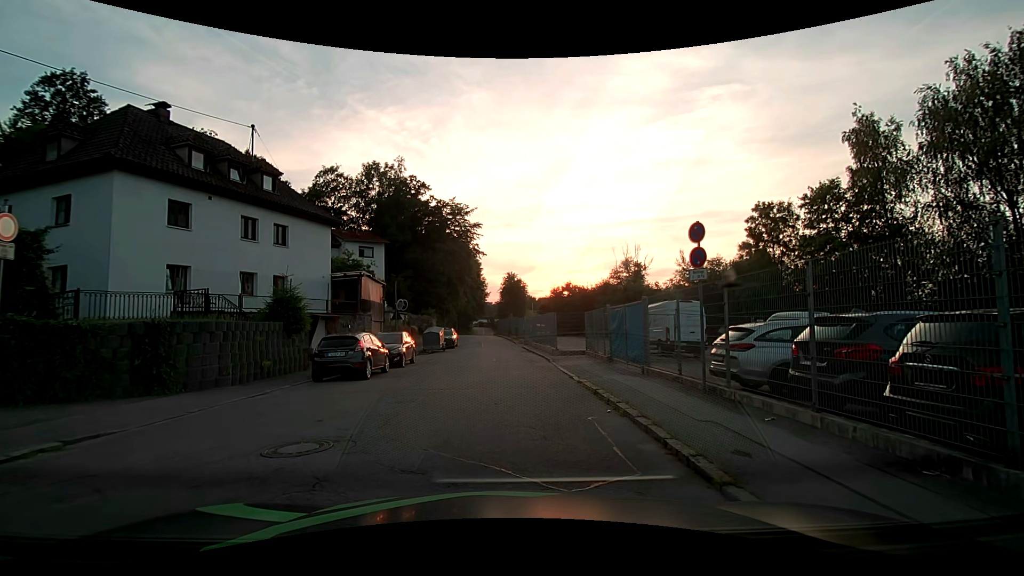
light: Day
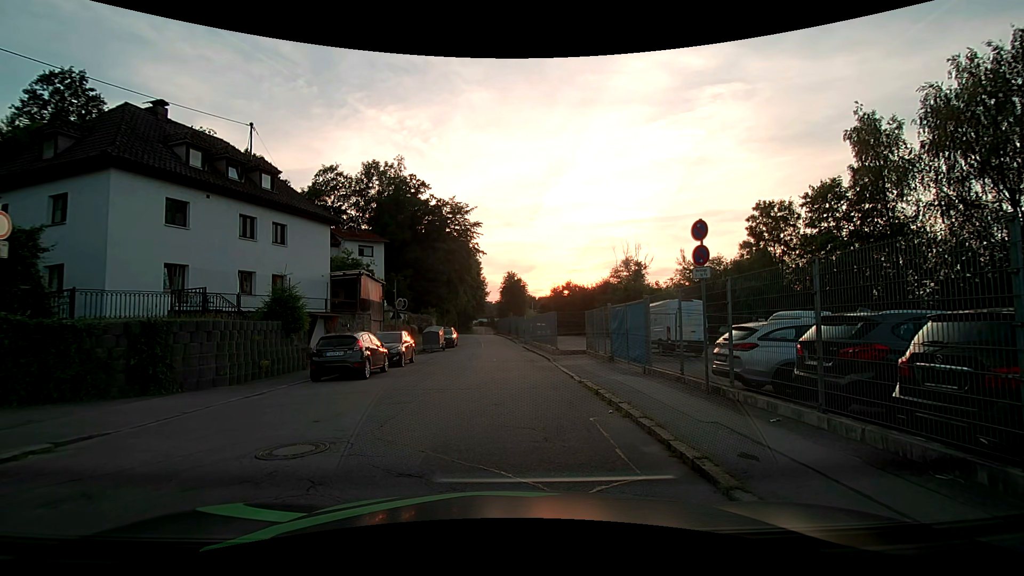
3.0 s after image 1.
(0.0, +0.2) m; 0°
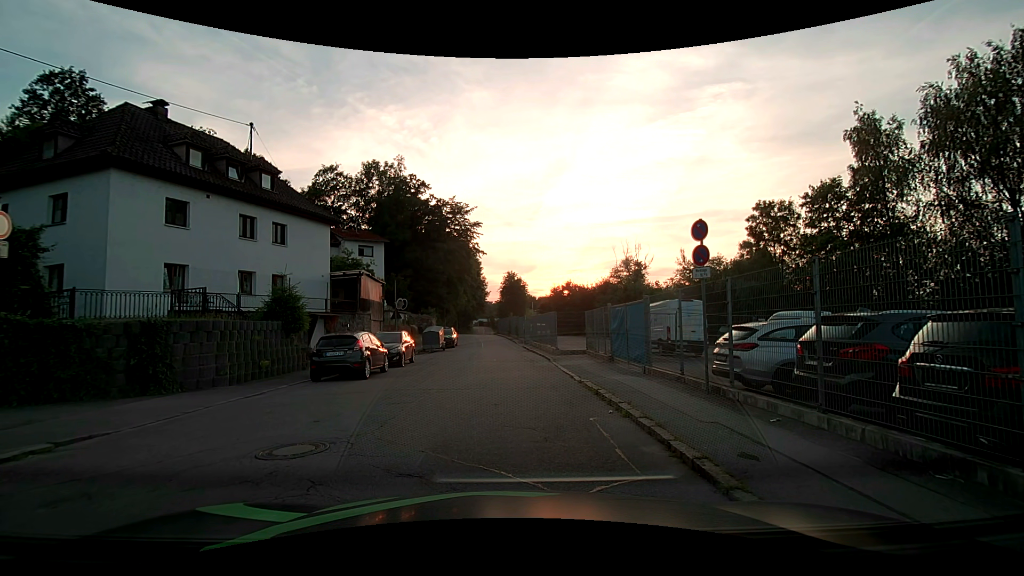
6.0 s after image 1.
(0.0, 0.0) m; 0°
(0, +10) (0, +20) (0, +30) (-1, +40) (-1, +50) (-2, +60) (-3, +70) (-4, +80) (-5, +90) (-5, +100) m
